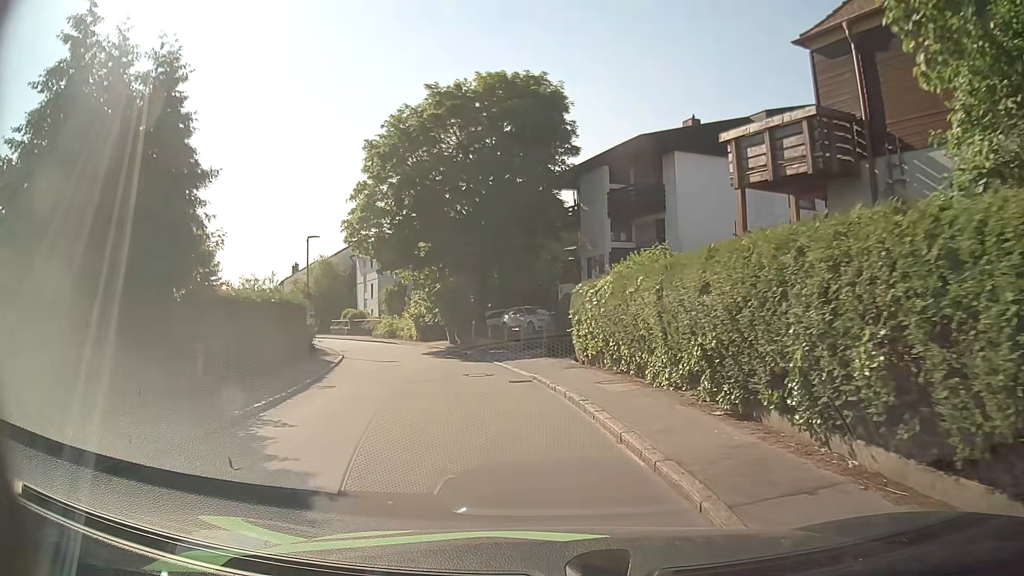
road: residential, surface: asphalt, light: Day
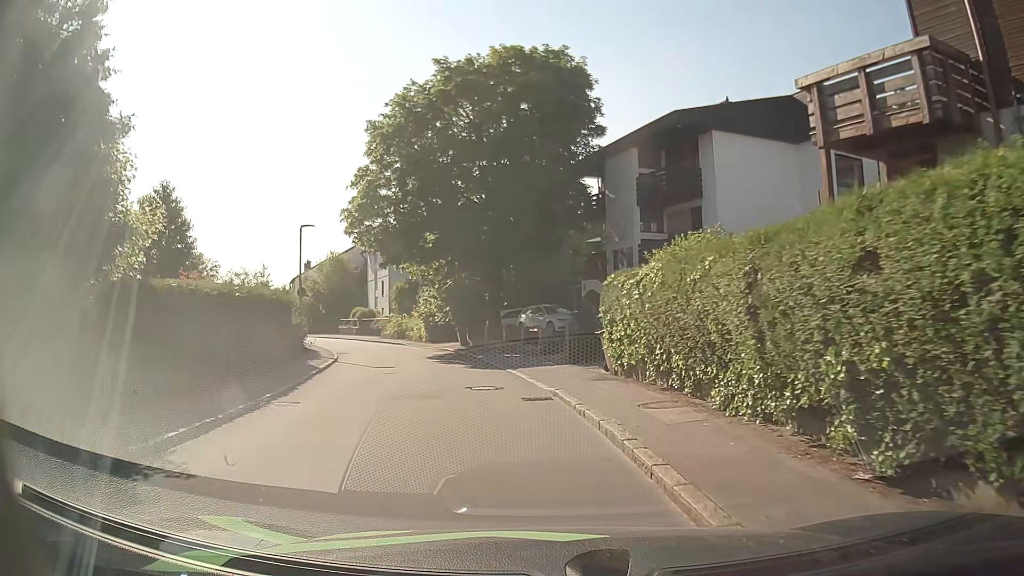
(-0.1, +3.5) m; -3°
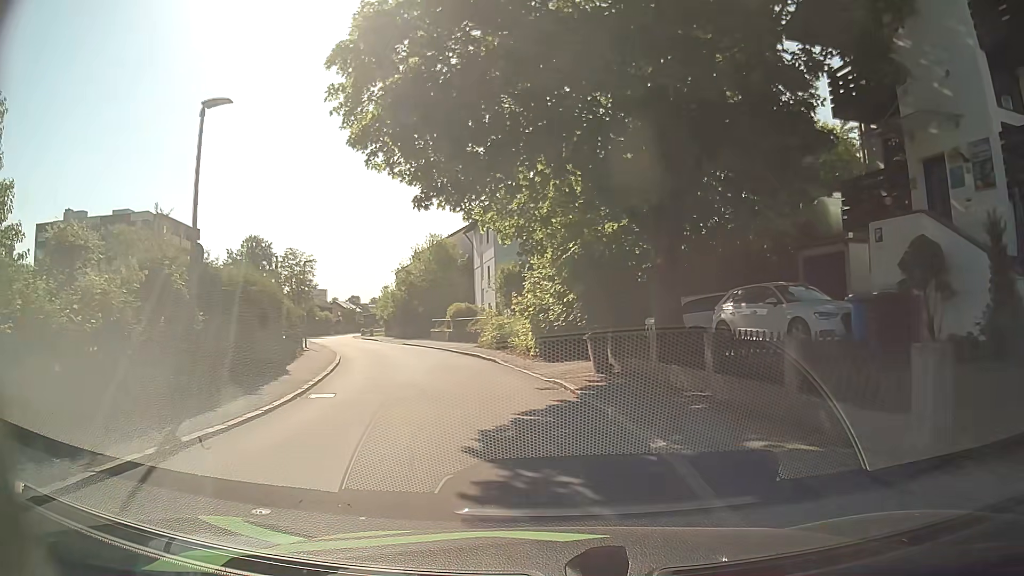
(-1.4, +17.4) m; -11°
(-1, +10) (-2, +20) (-5, +29) (-8, +39) (-12, +48) (-16, +57) (-20, +67) (-23, +76) (-27, +85) (-30, +95) m
